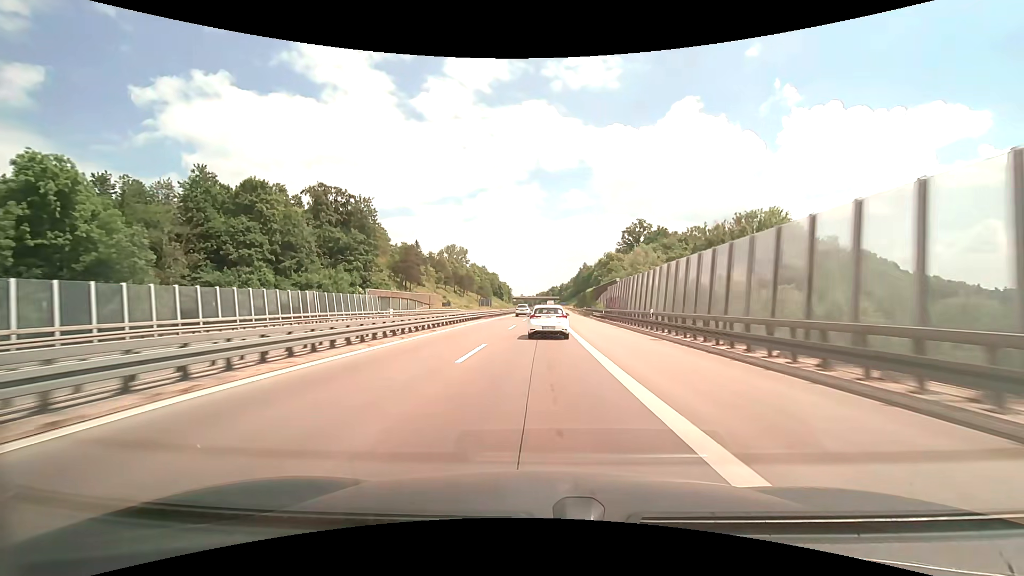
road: motorway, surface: asphalt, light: Day
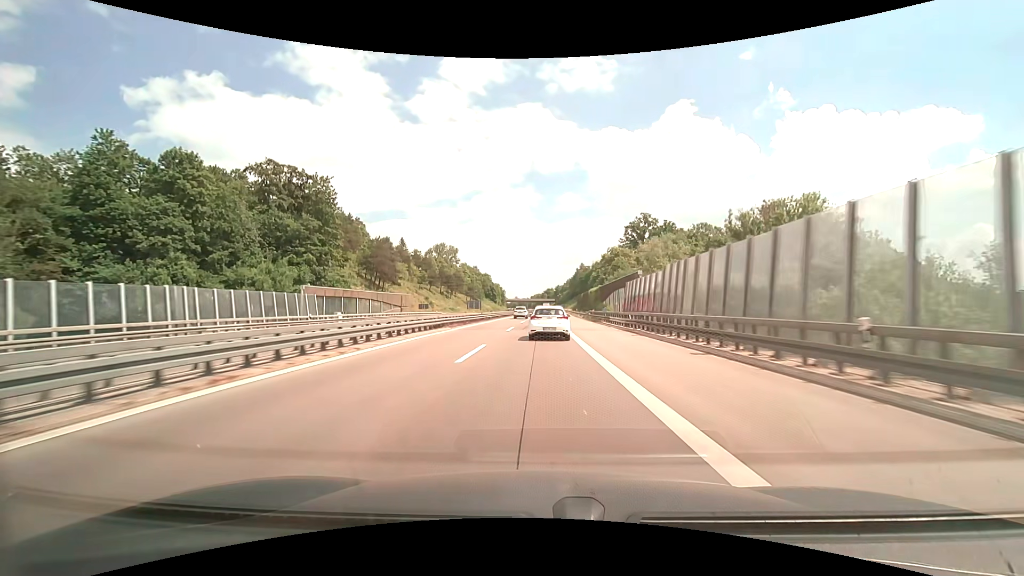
(+0.1, +17.9) m; +1°
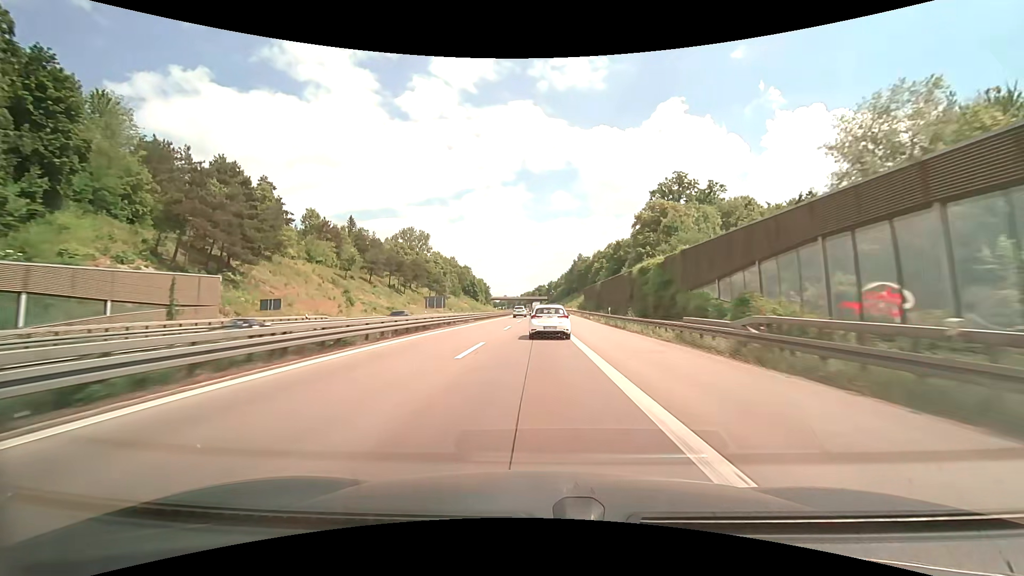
(+0.6, +53.0) m; +1°
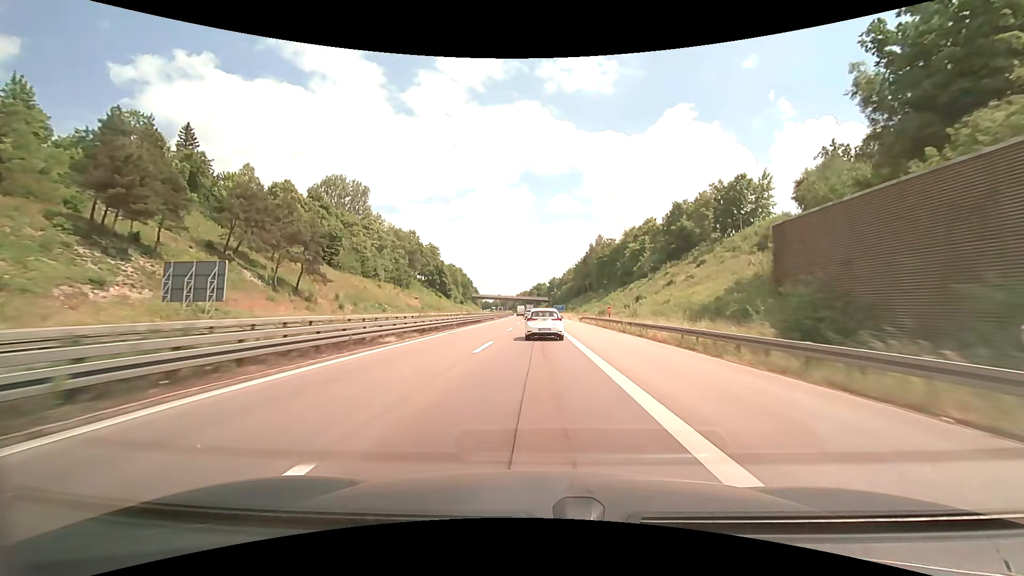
(+0.3, +86.9) m; 0°
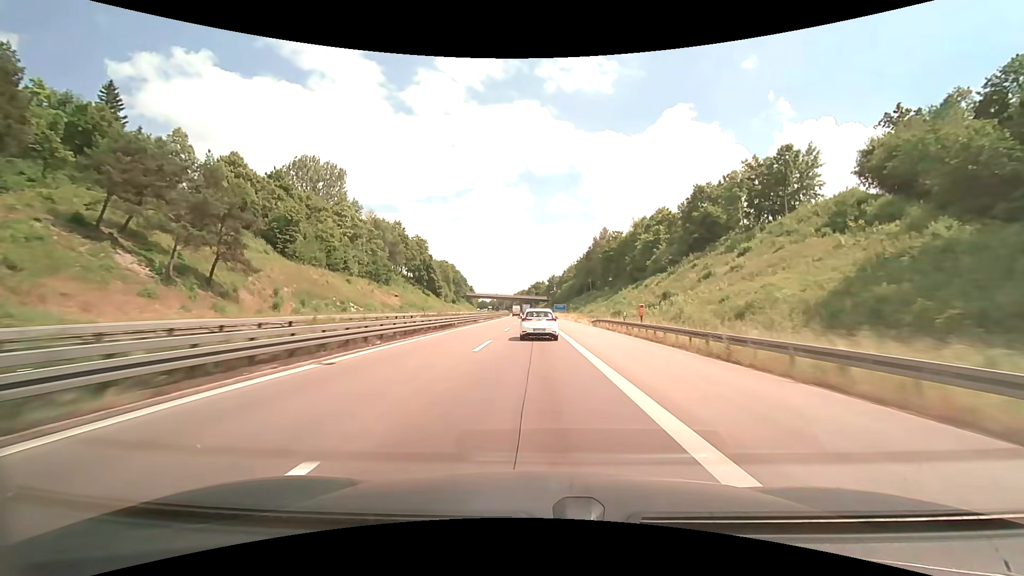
(0.0, +17.6) m; 0°
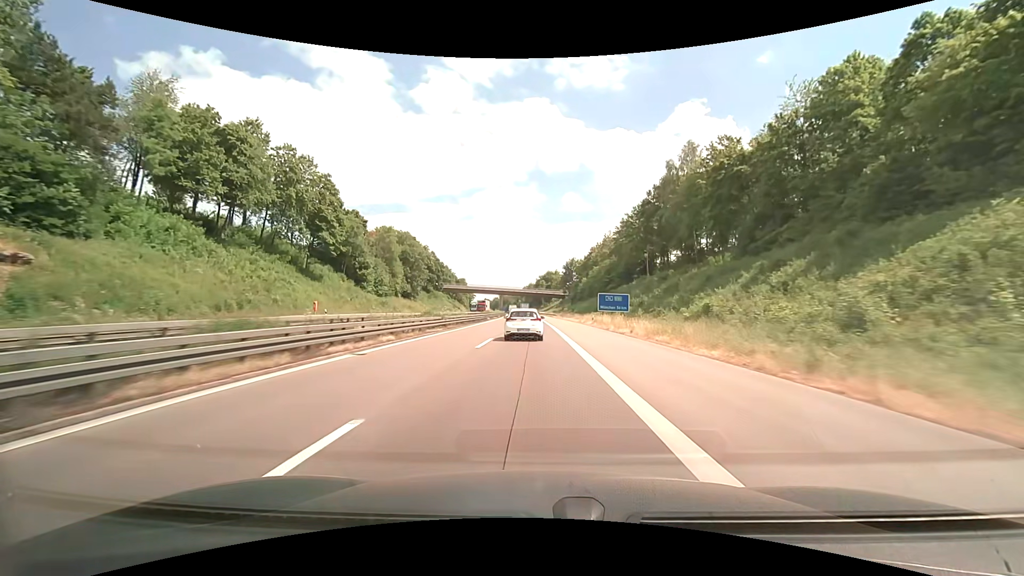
(-0.7, +88.7) m; -1°
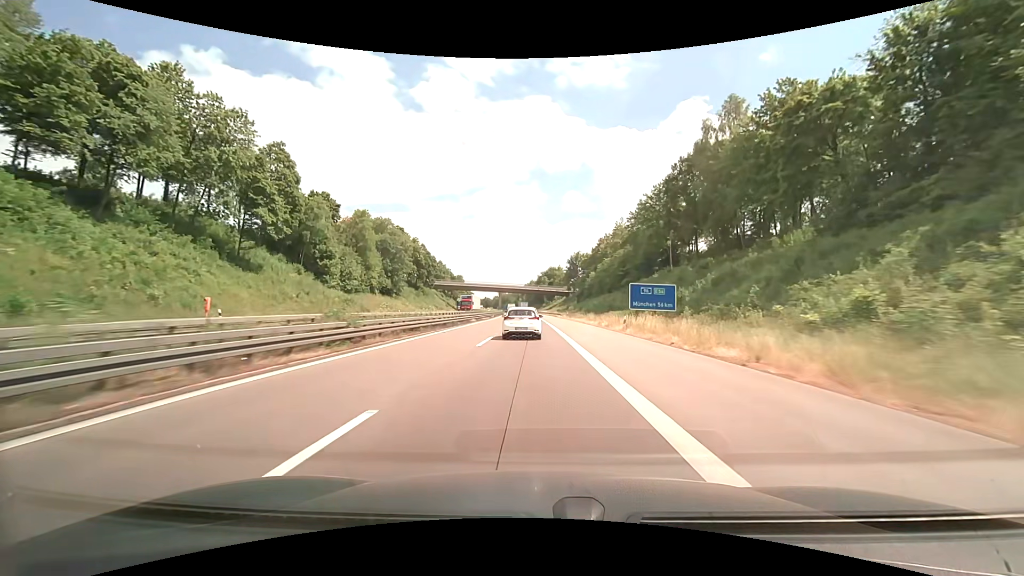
(0.0, +17.8) m; 0°
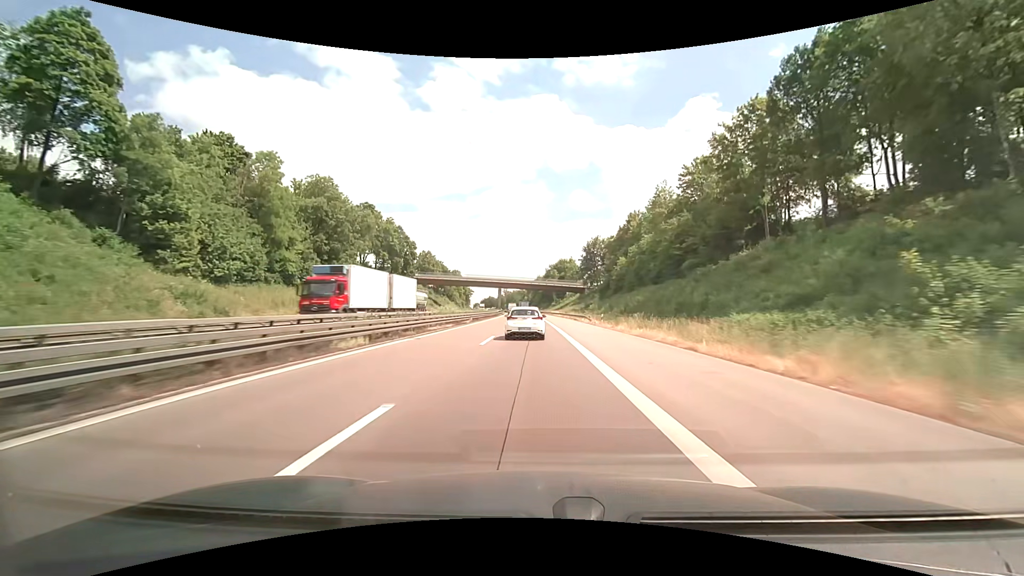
(-0.3, +35.6) m; -1°
(0, +10) (0, +20) (0, +30) (0, +40) (-1, +50) (-1, +60) (-1, +70) (-1, +80) (-2, +90) (-2, +100) m
